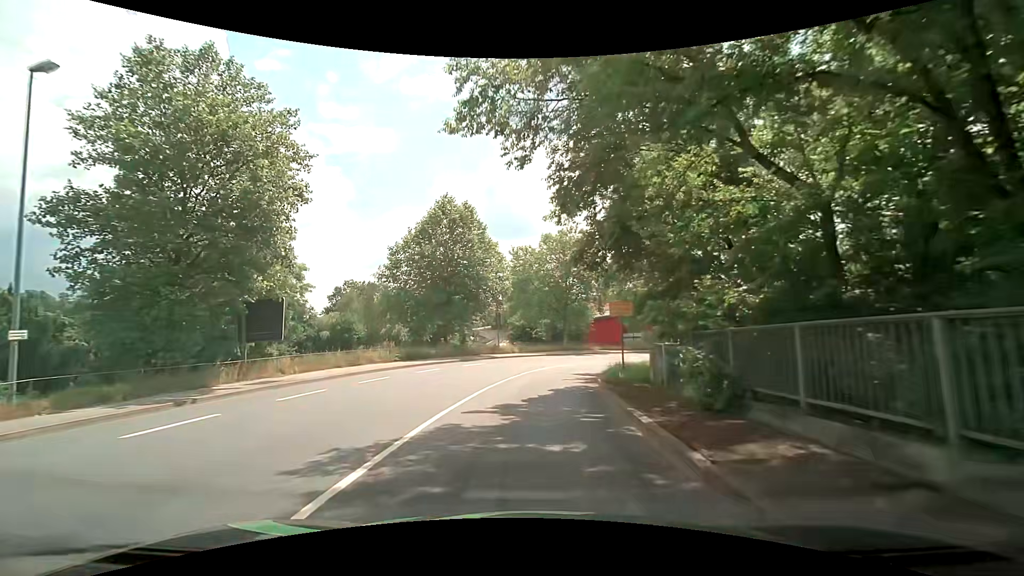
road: primary_link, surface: asphalt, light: Day
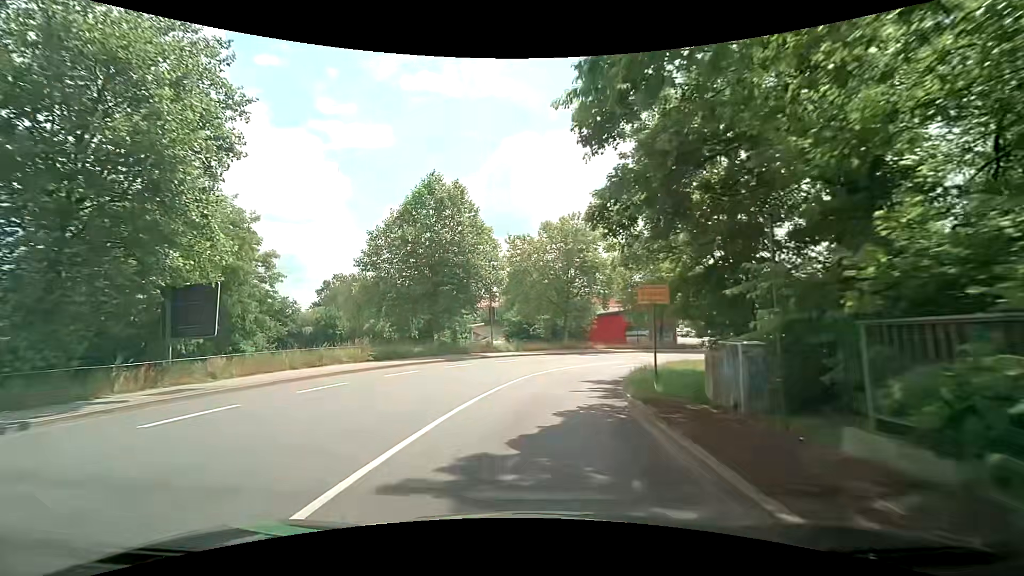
(0.0, +5.5) m; +1°
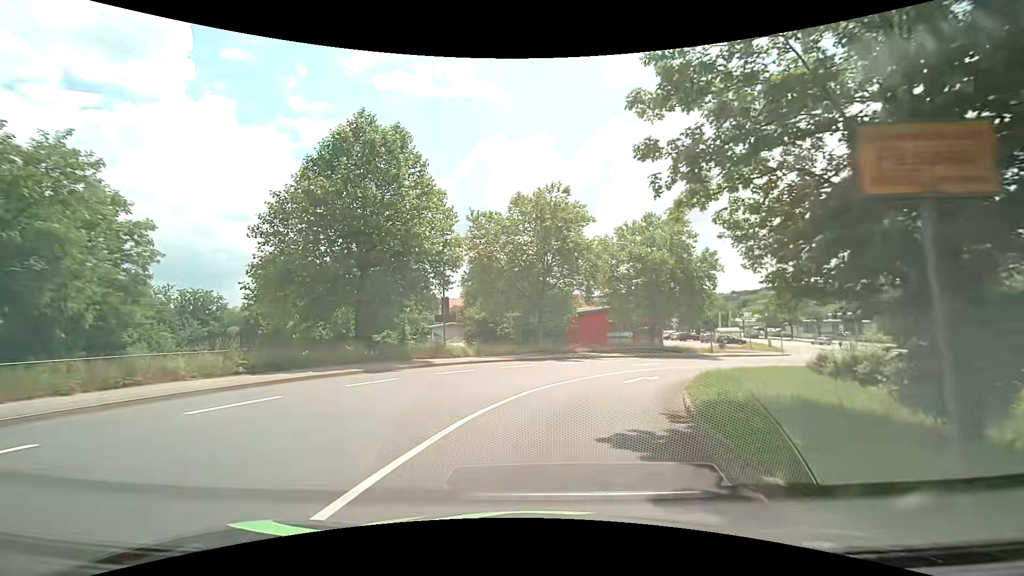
(+0.2, +10.8) m; +4°
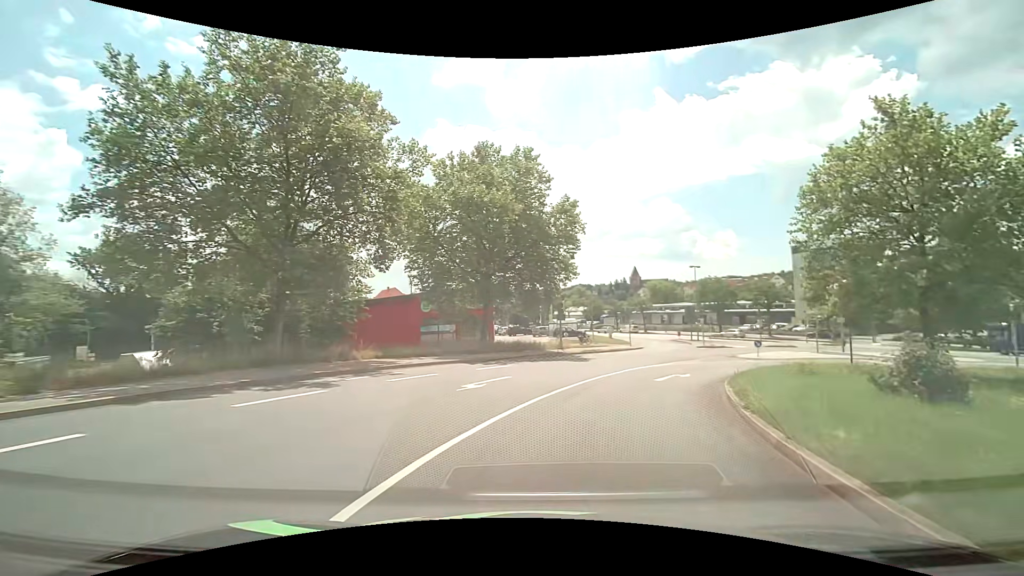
(+3.0, +20.6) m; +20°
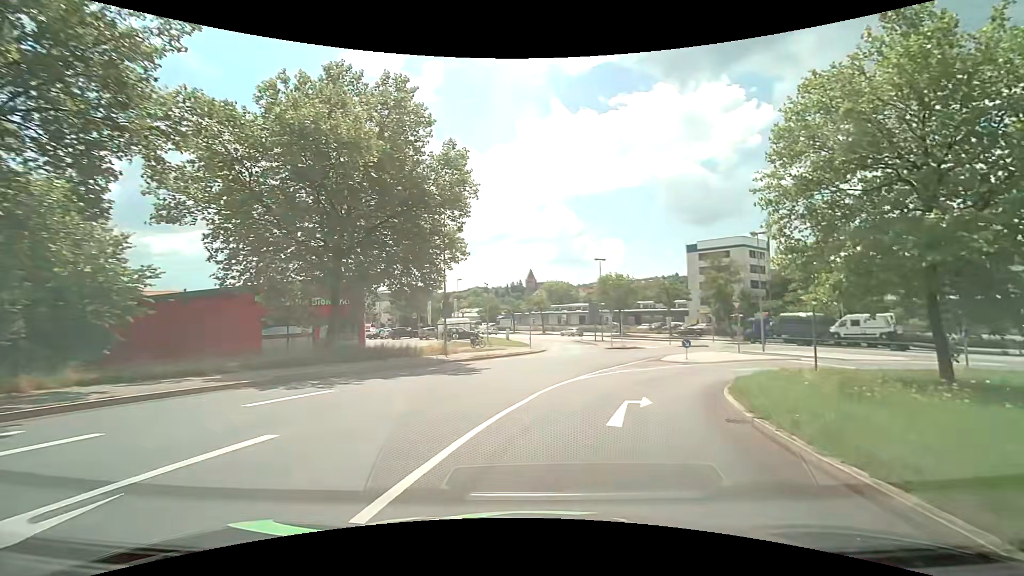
(+1.0, +10.1) m; +11°
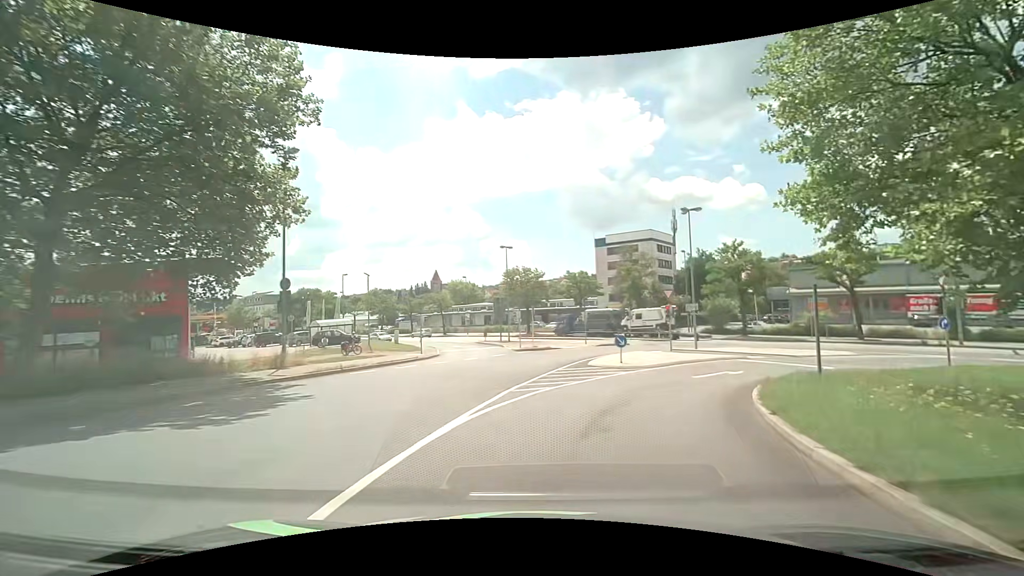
(+0.9, +9.3) m; +11°
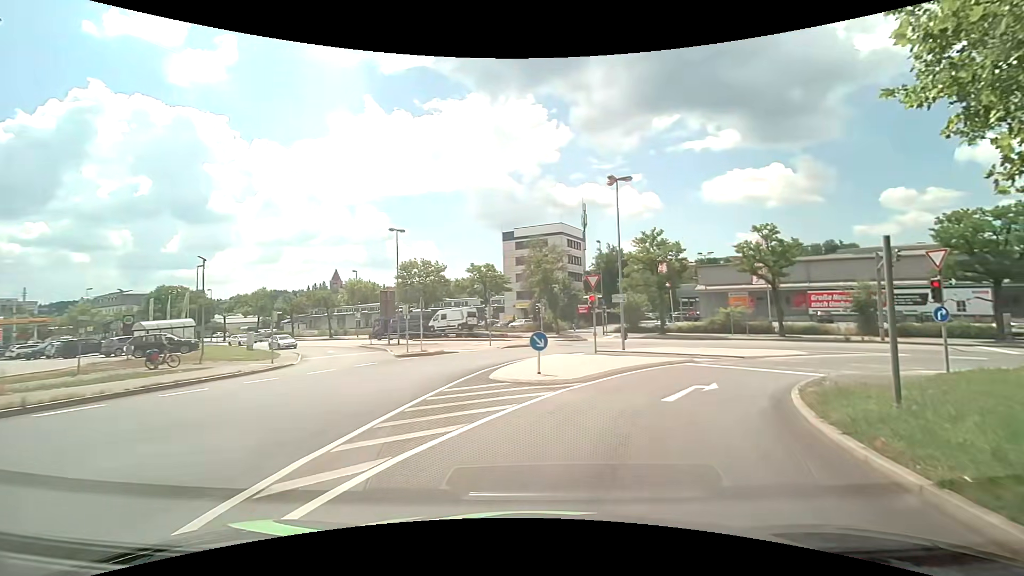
(+0.7, +8.2) m; +11°
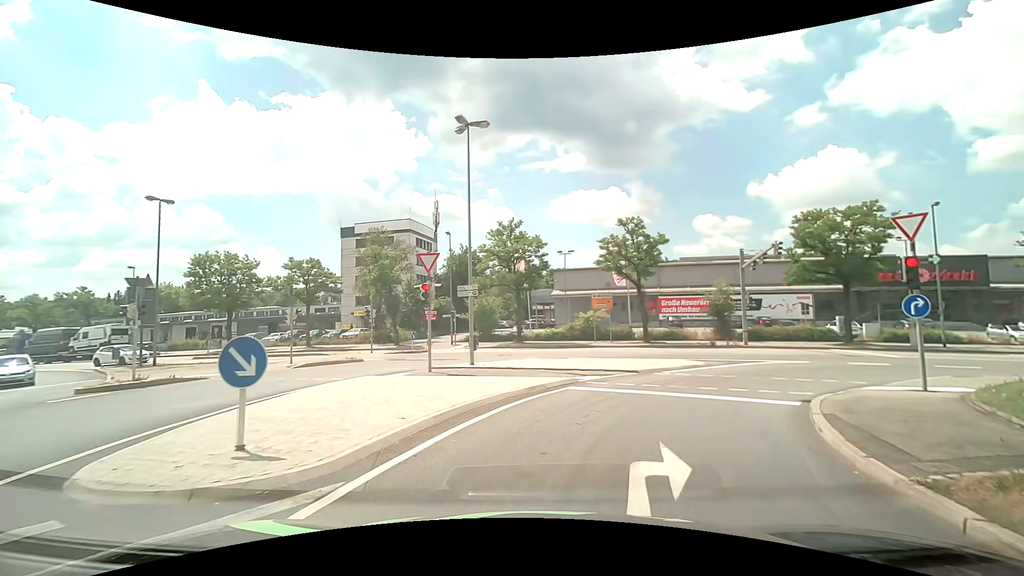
(+1.2, +8.9) m; +17°
